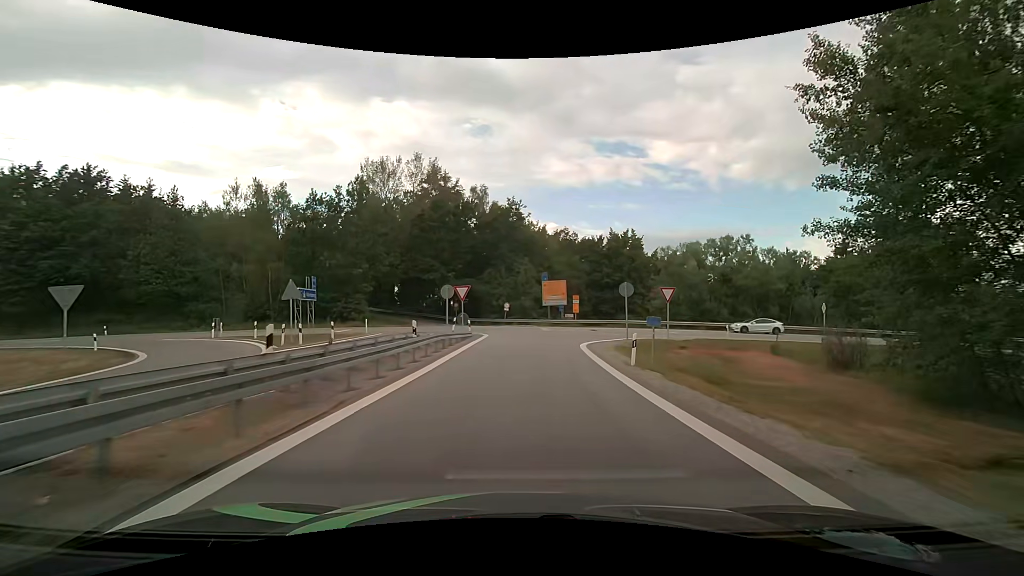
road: motorway_link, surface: asphalt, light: Day
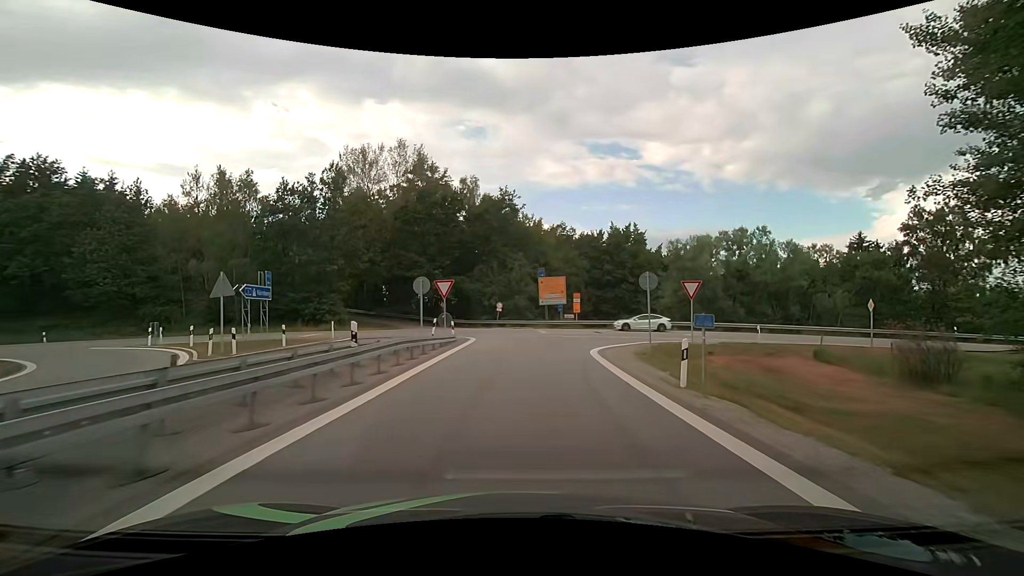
(+0.1, +5.5) m; +1°
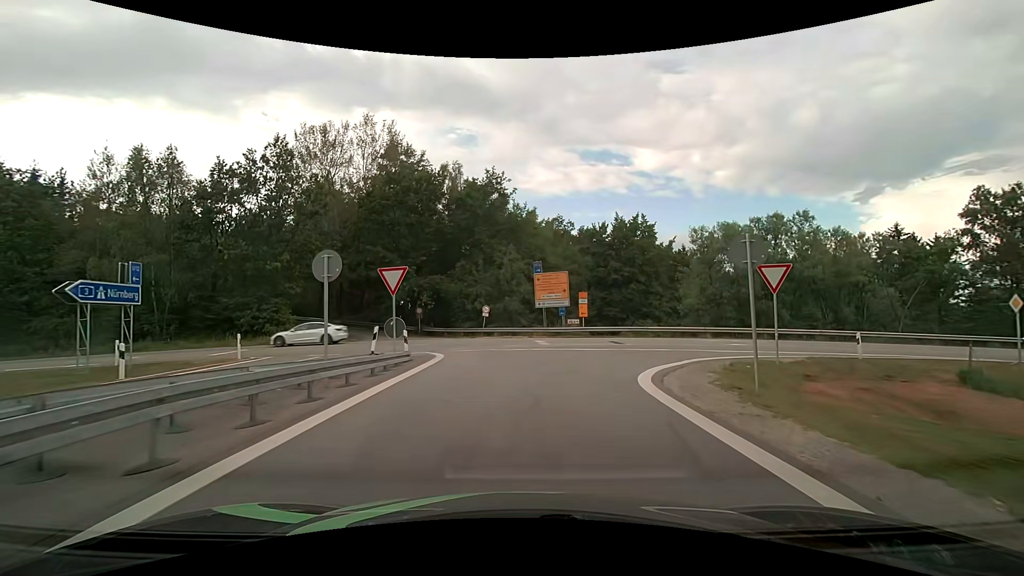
(+0.1, +9.4) m; +1°
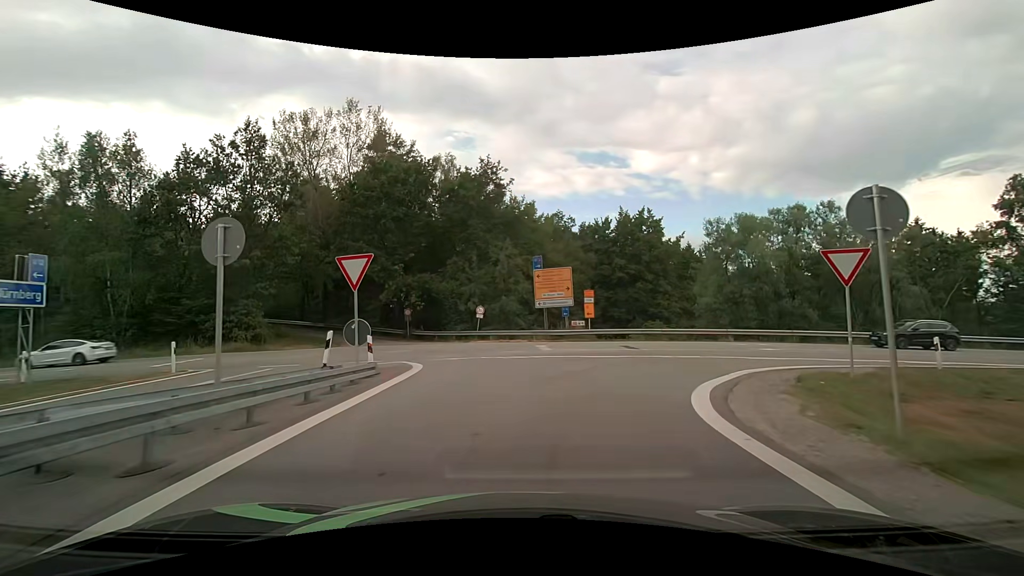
(0.0, +3.9) m; 0°
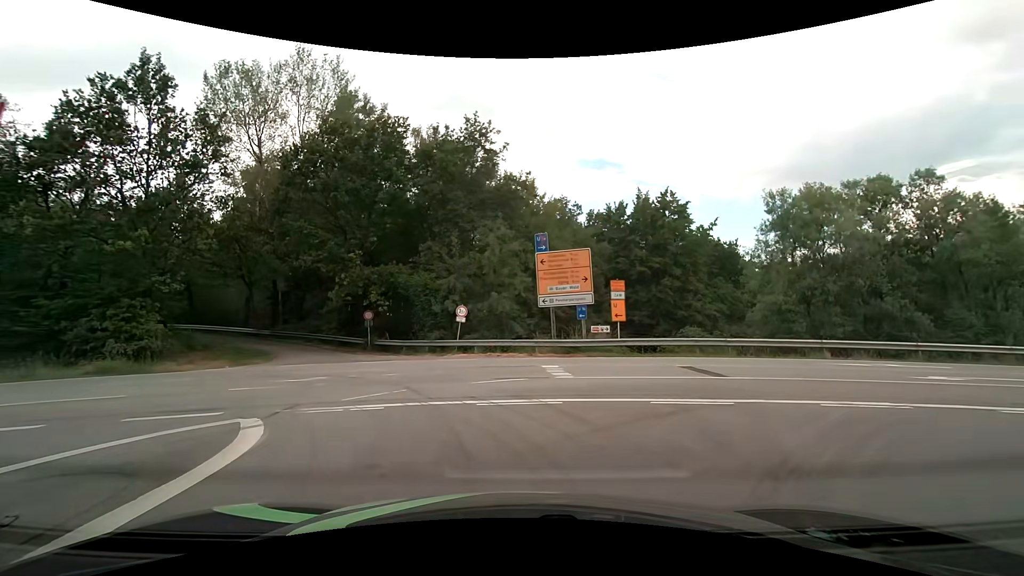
(0.0, +9.7) m; 0°
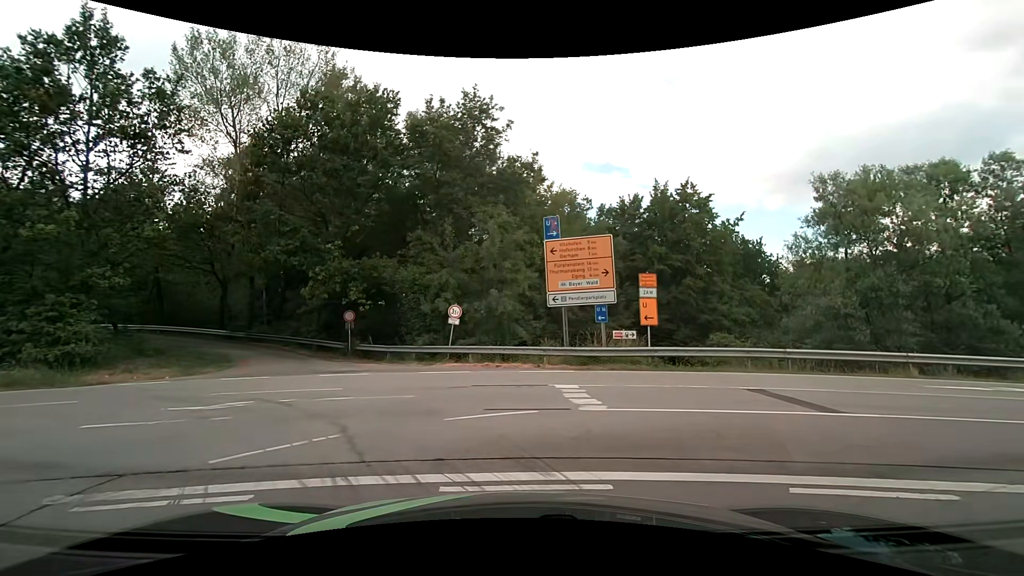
(0.0, +4.2) m; +1°
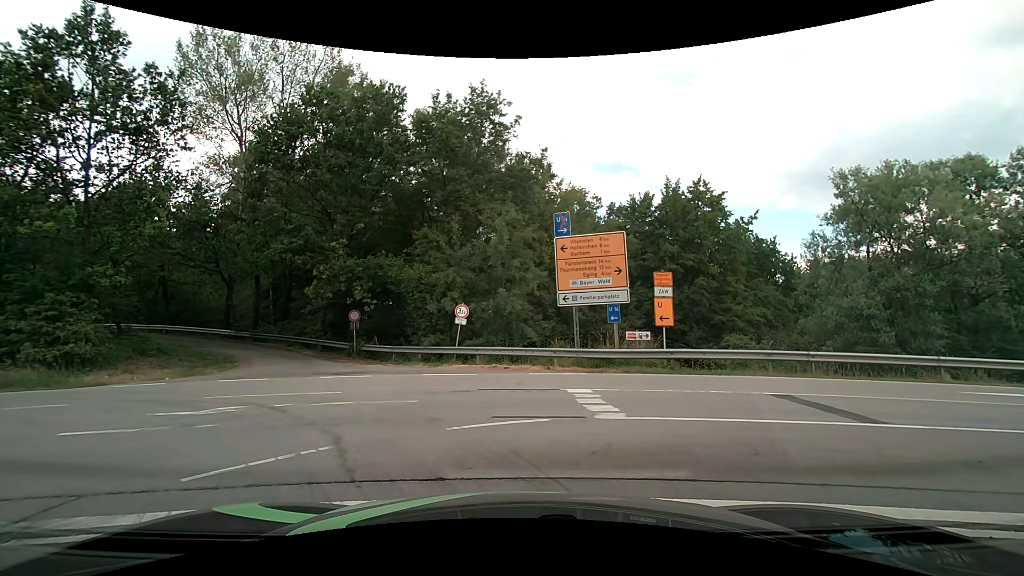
(0.0, +0.7) m; 0°
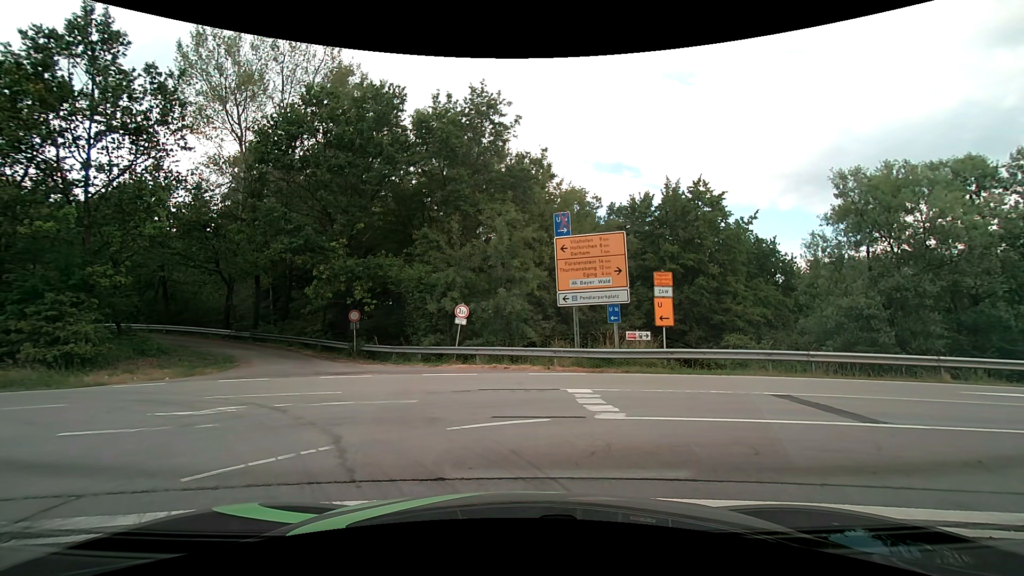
(0.0, 0.0) m; 0°
(-3, +9) (-12, +14) (-22, +14) (-32, +13) (-42, +13) (-52, +12) (-61, +11) (-71, +10) (-81, +8) (-91, +7) m
